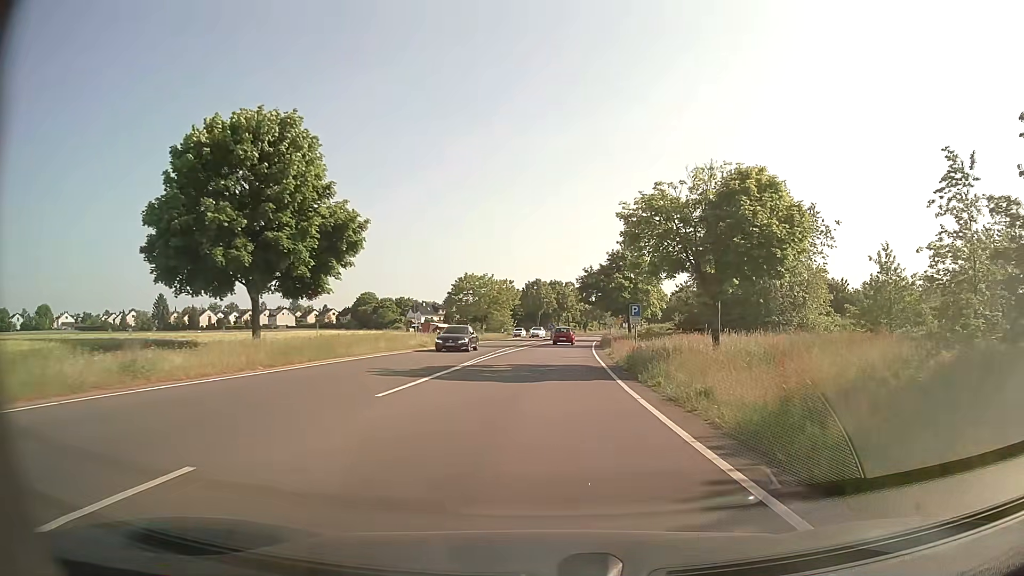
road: secondary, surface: asphalt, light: Day
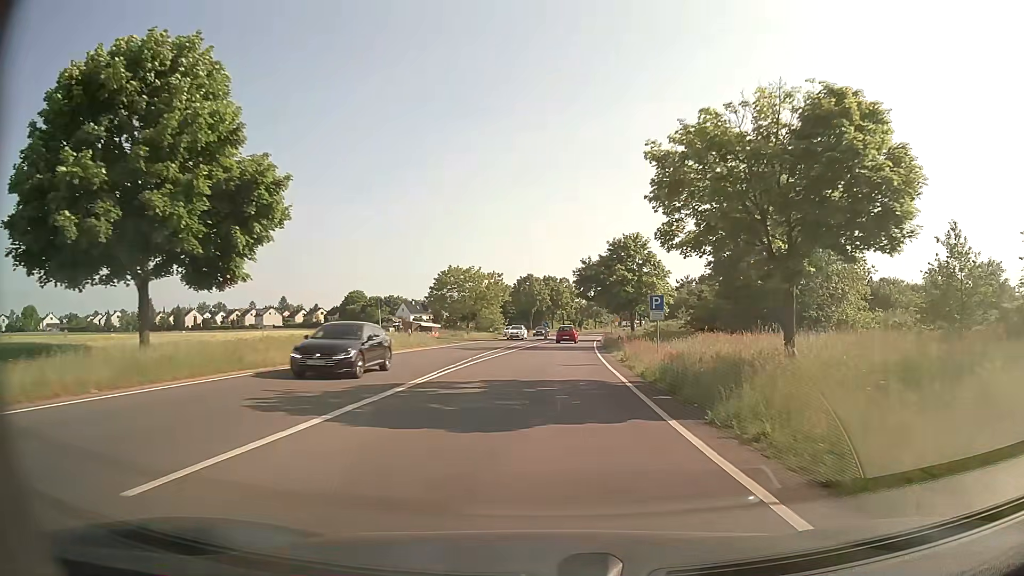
(0.0, +8.3) m; +1°
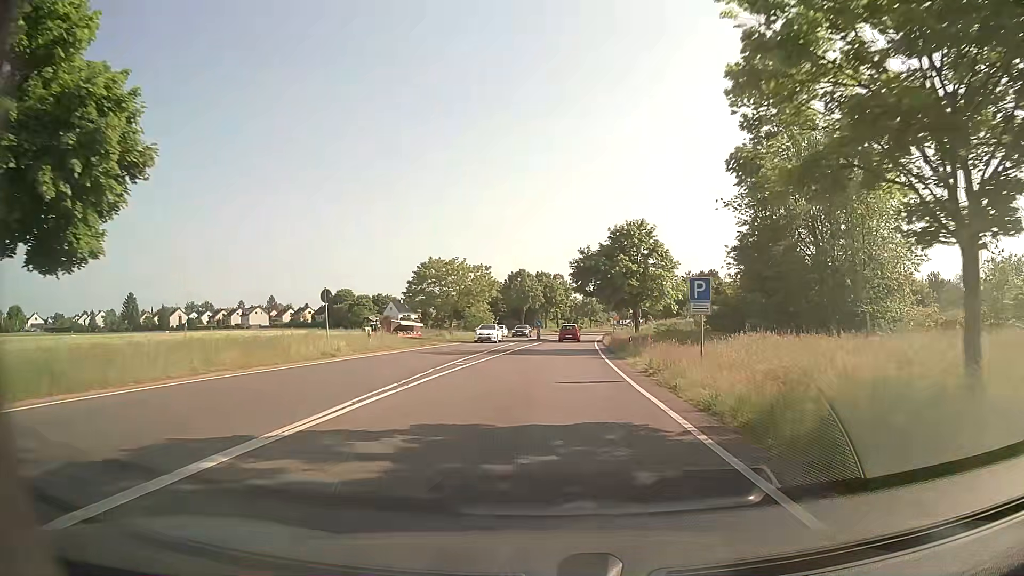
(0.0, +8.2) m; 0°
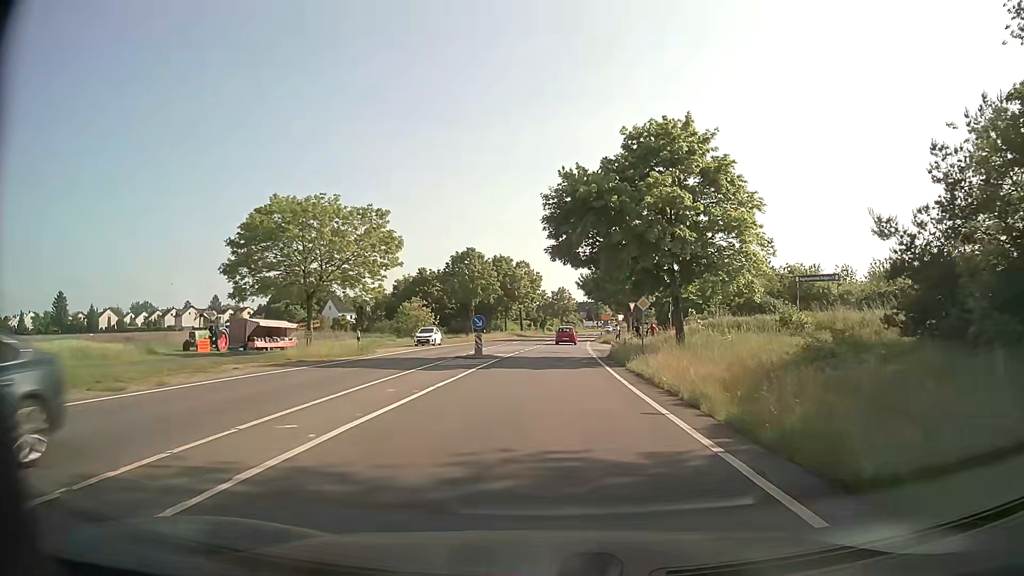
(+0.9, +31.9) m; +3°
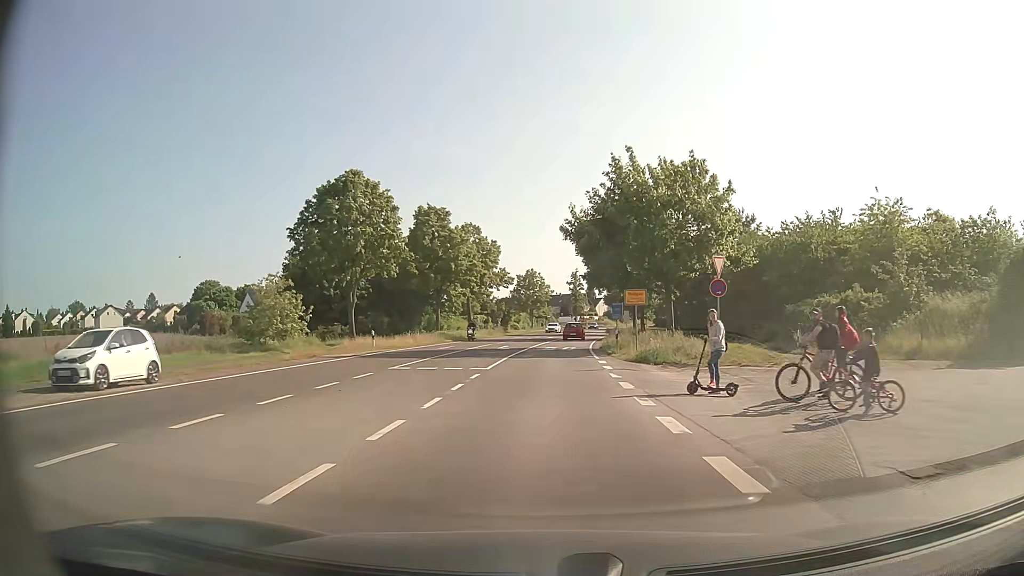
(+1.1, +38.9) m; +3°
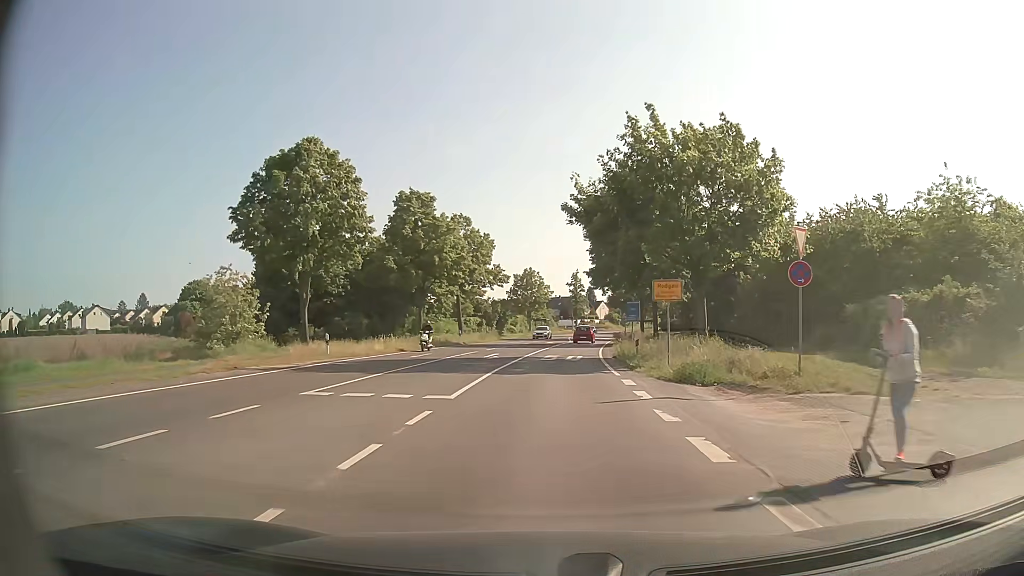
(0.0, +7.8) m; 0°
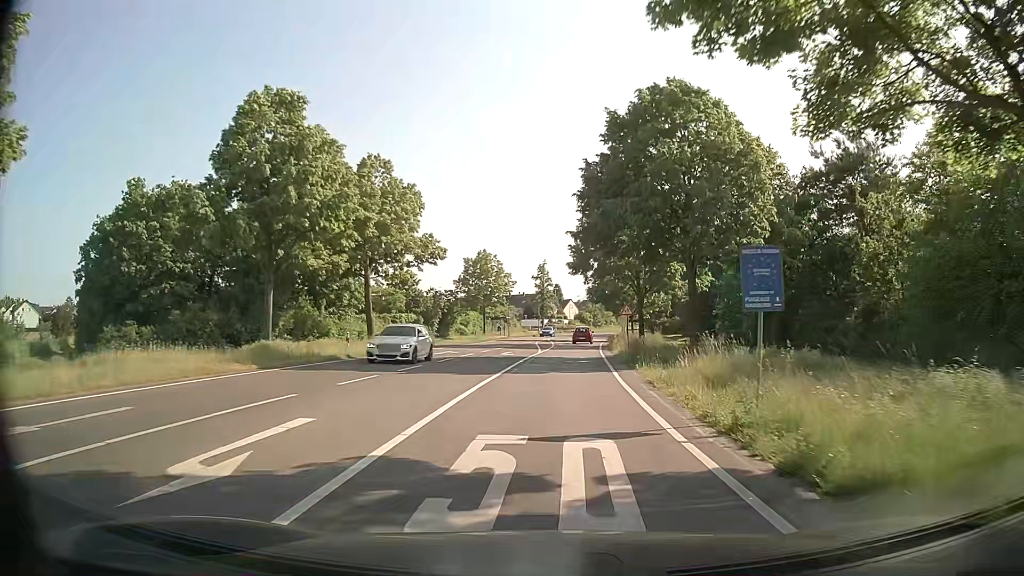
(+0.5, +23.5) m; +3°
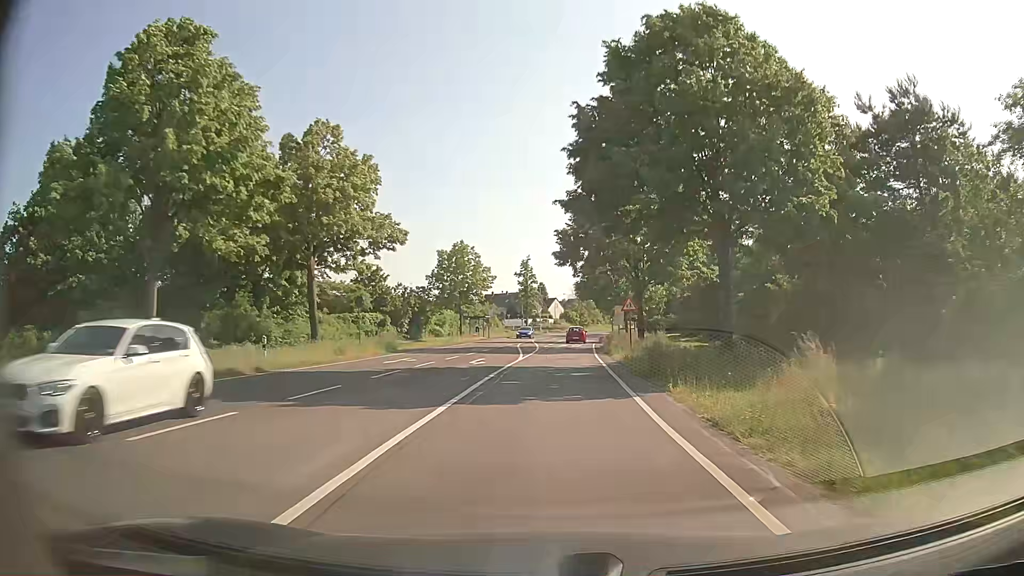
(+0.1, +7.9) m; +1°
(0, +10) (0, +20) (+1, +30) (+1, +40) (+2, +50) (+3, +60) (+4, +70) (+5, +80) (+6, +90) (+7, +100) m
